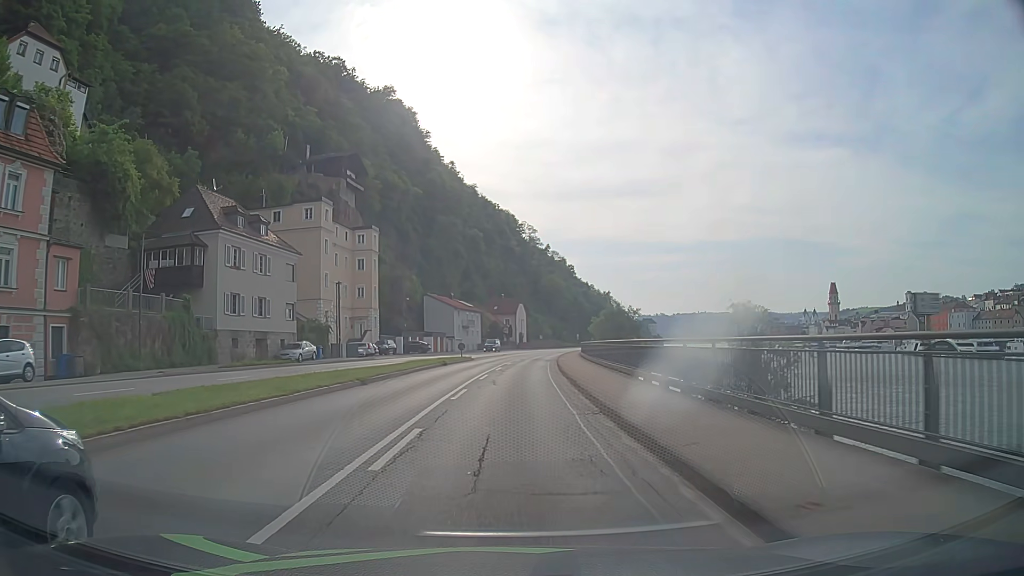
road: primary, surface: asphalt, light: Day
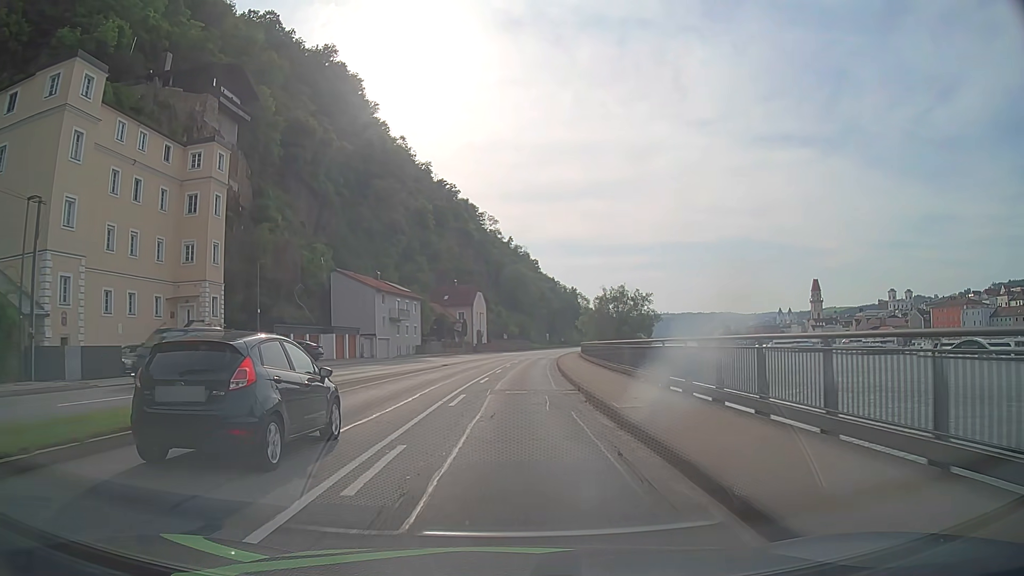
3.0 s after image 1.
(+1.0, +37.7) m; +3°
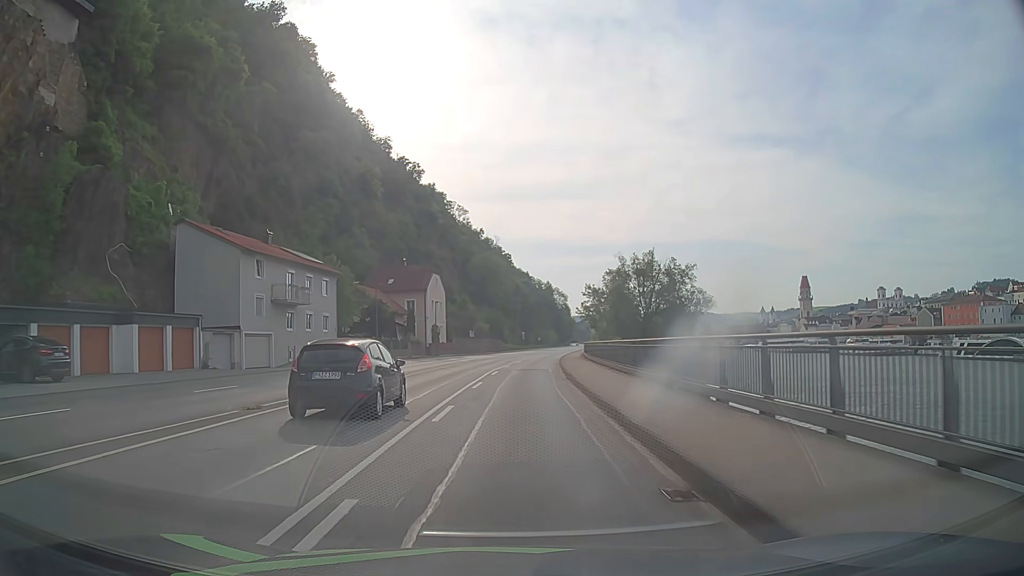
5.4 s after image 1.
(+0.8, +30.2) m; +2°
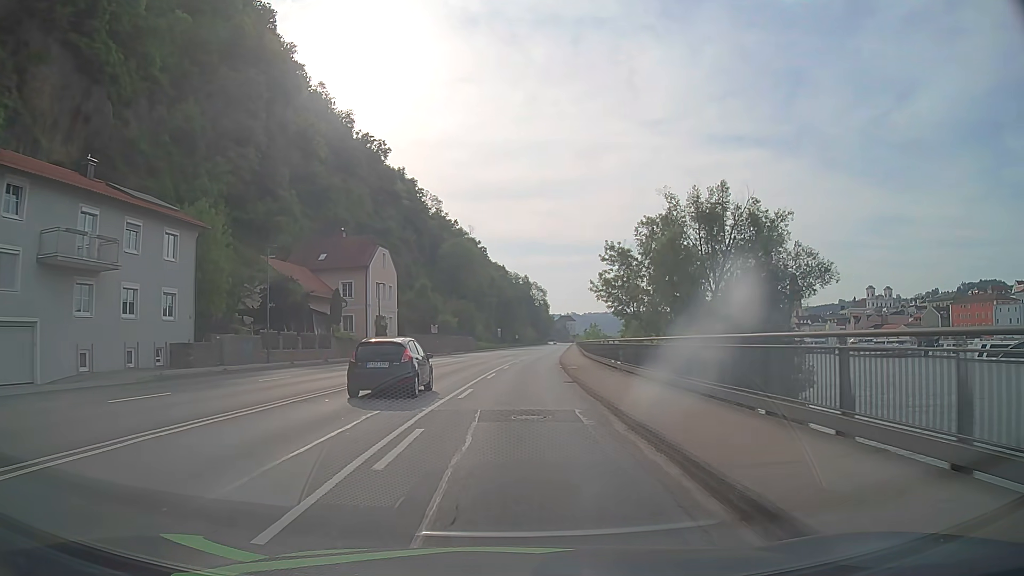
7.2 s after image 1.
(+0.4, +22.7) m; +2°
